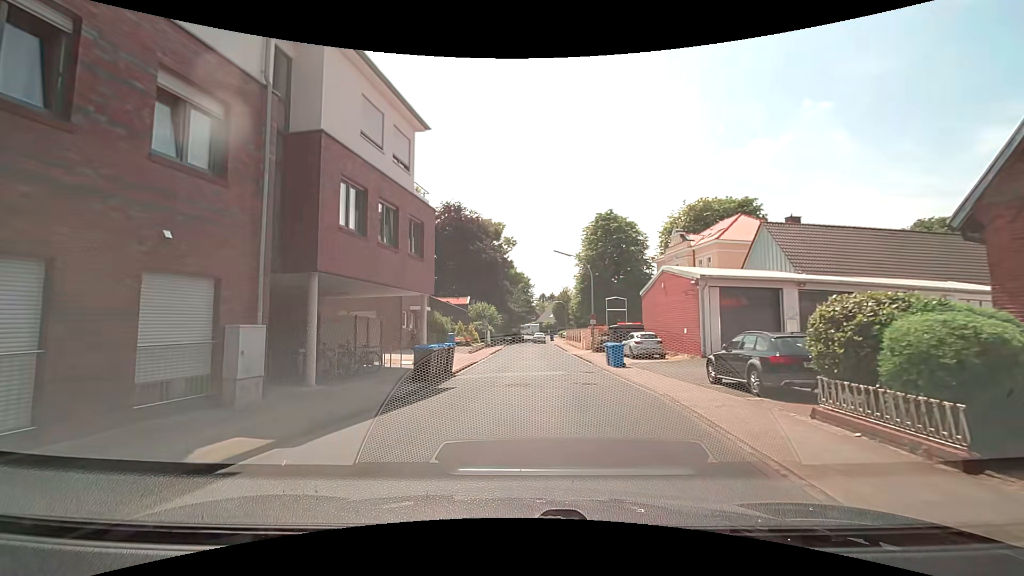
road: residential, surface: asphalt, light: Day
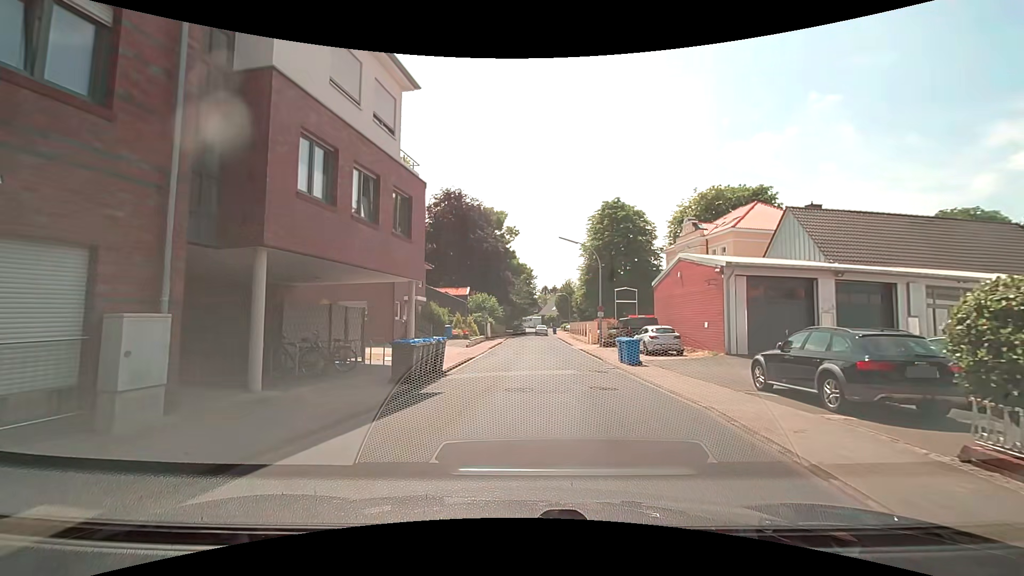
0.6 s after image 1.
(-0.1, +2.8) m; -1°
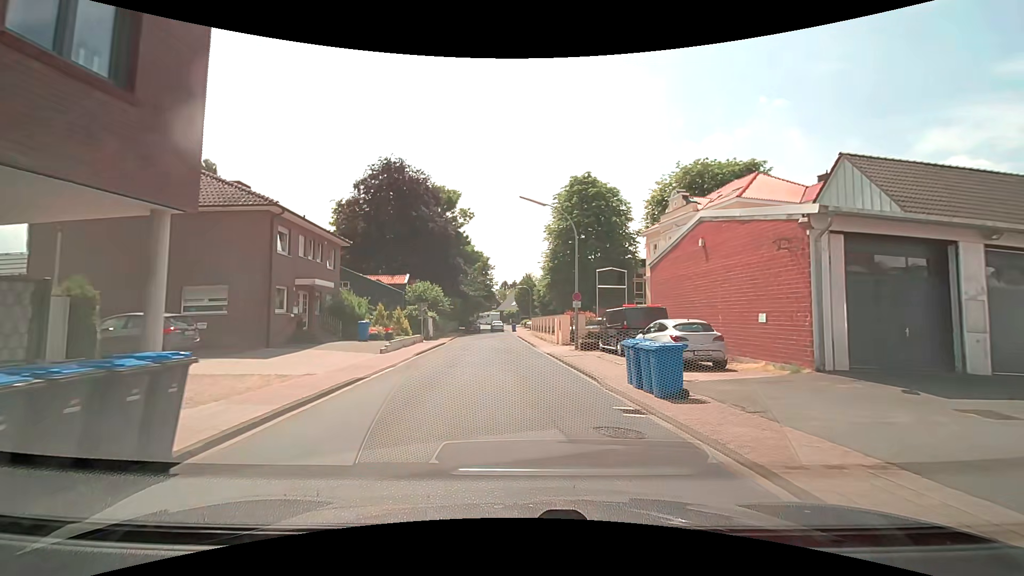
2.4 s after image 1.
(+0.6, +10.9) m; +5°
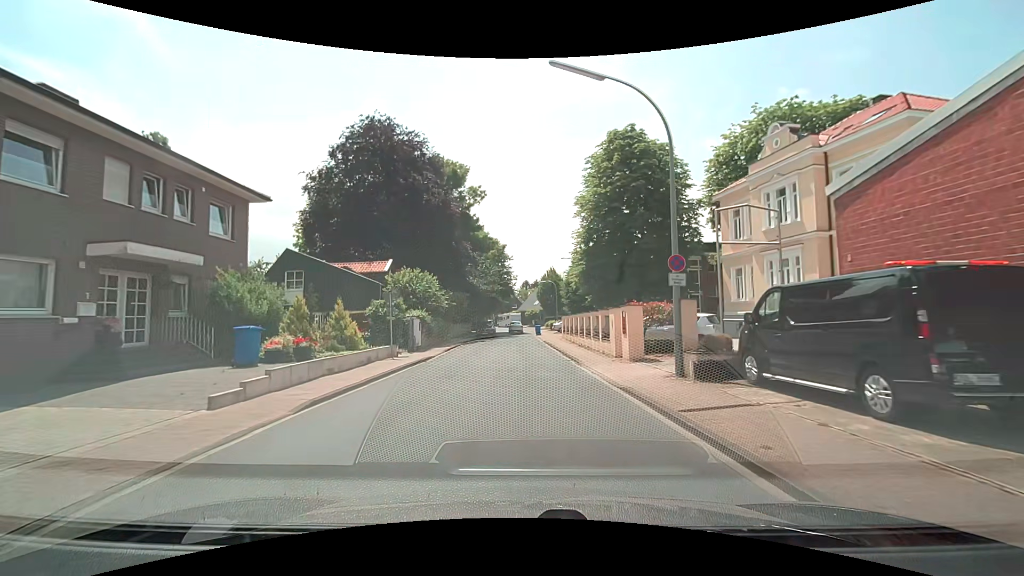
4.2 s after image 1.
(-0.5, +13.7) m; -3°
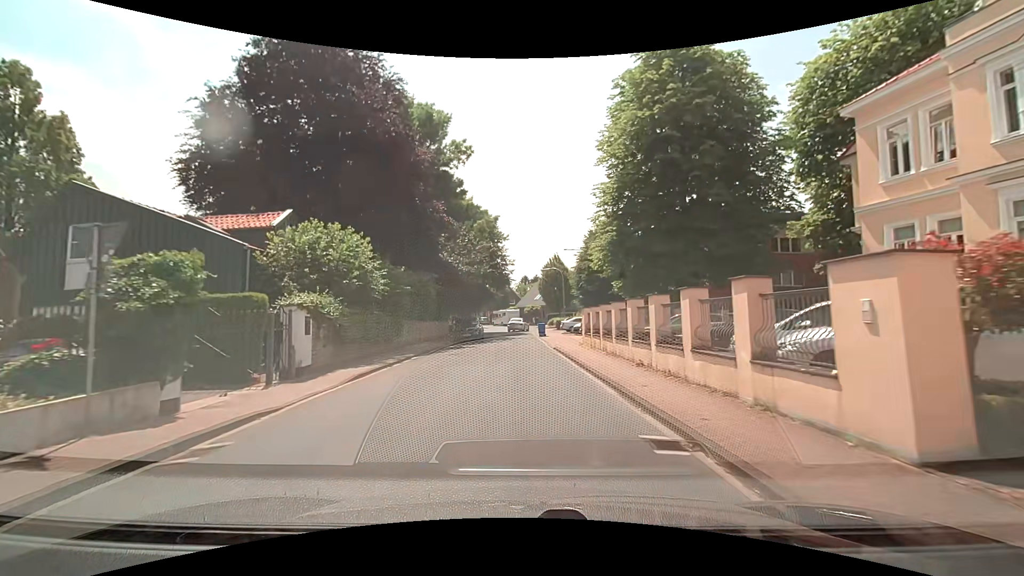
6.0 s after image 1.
(0.0, +14.8) m; 0°
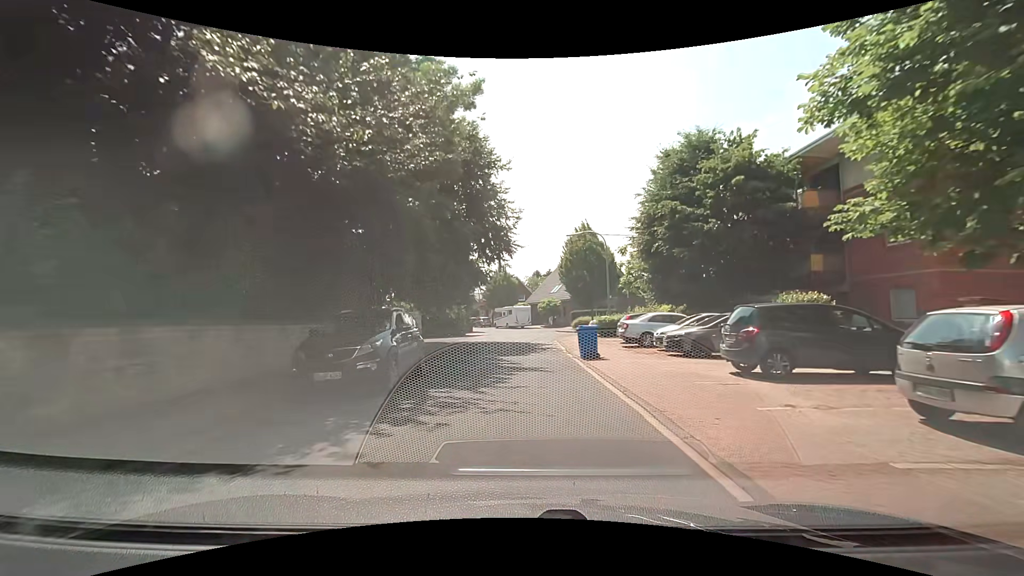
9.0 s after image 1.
(-0.1, +24.6) m; -1°
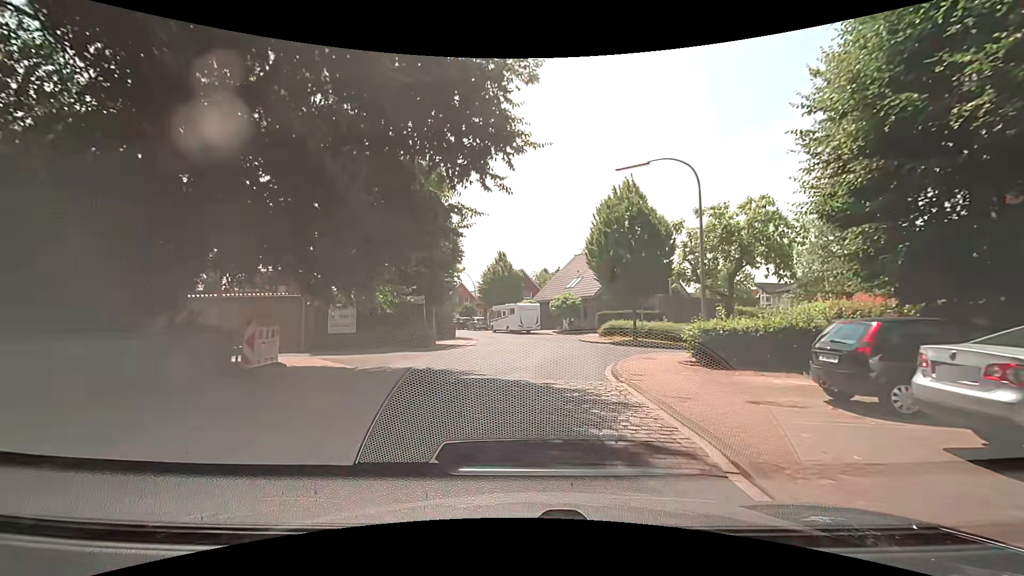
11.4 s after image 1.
(-0.2, +16.4) m; -1°
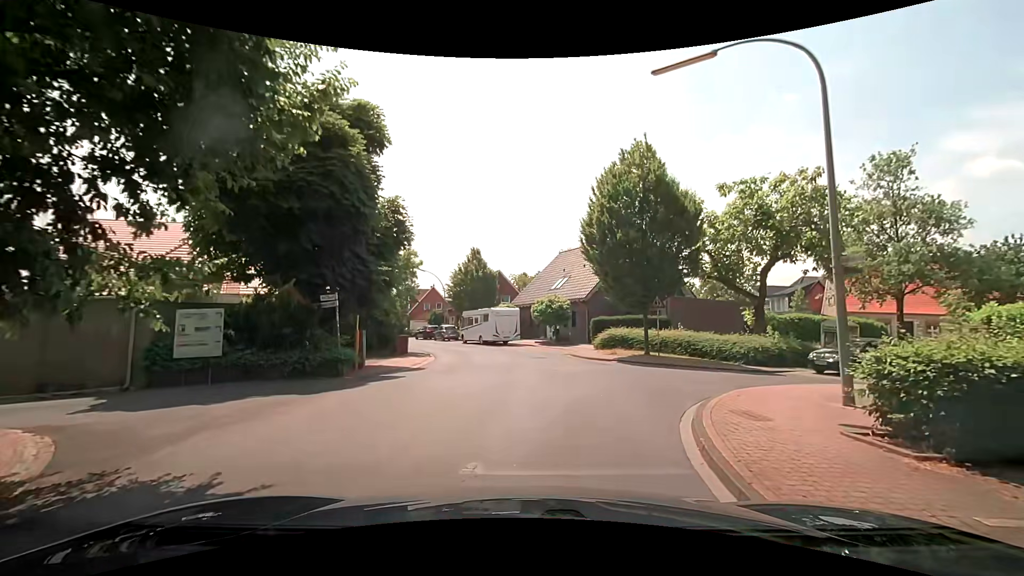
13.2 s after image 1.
(+0.2, +8.3) m; +2°
